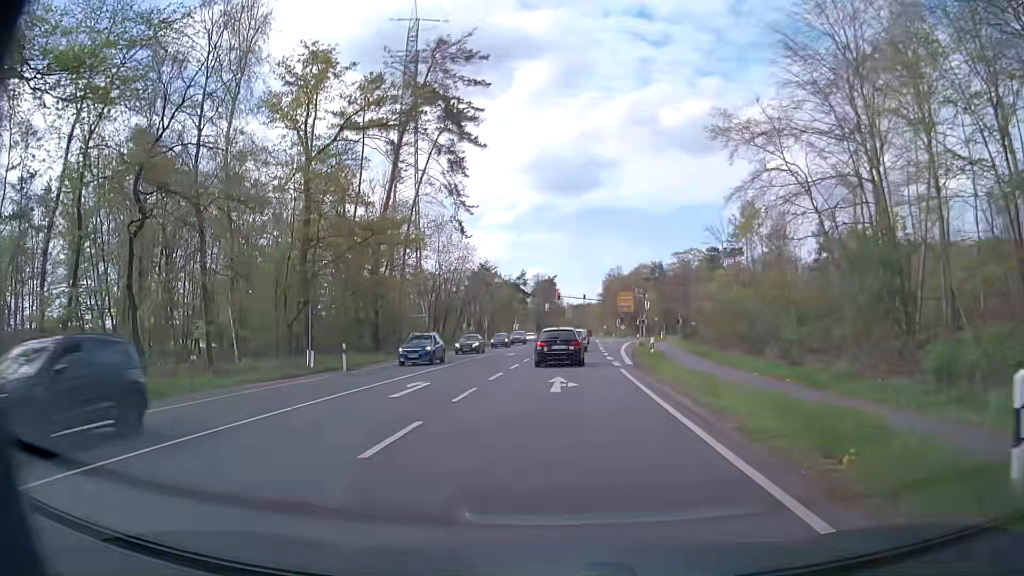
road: primary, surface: asphalt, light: Day
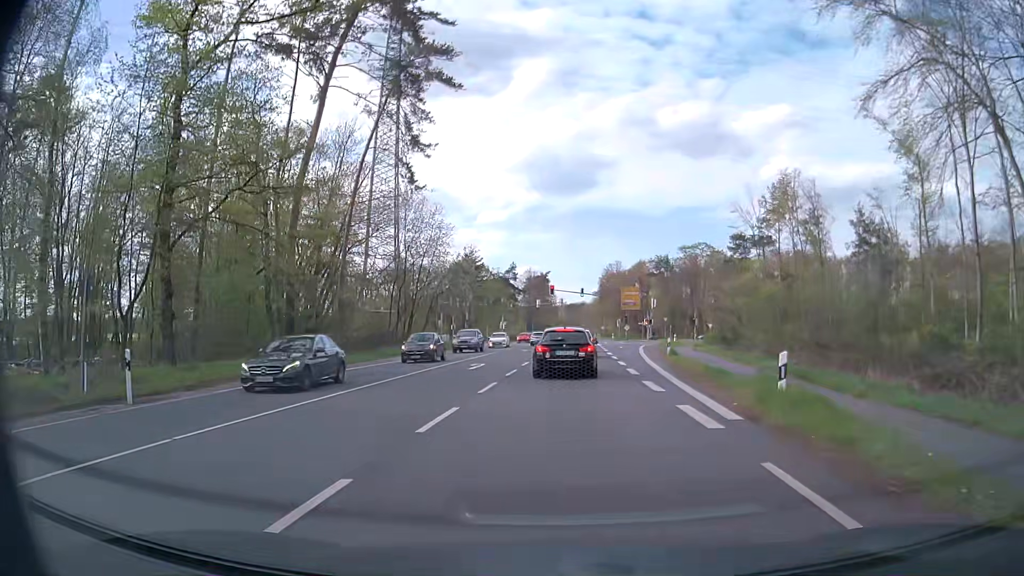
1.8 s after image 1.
(+0.1, +16.1) m; +1°
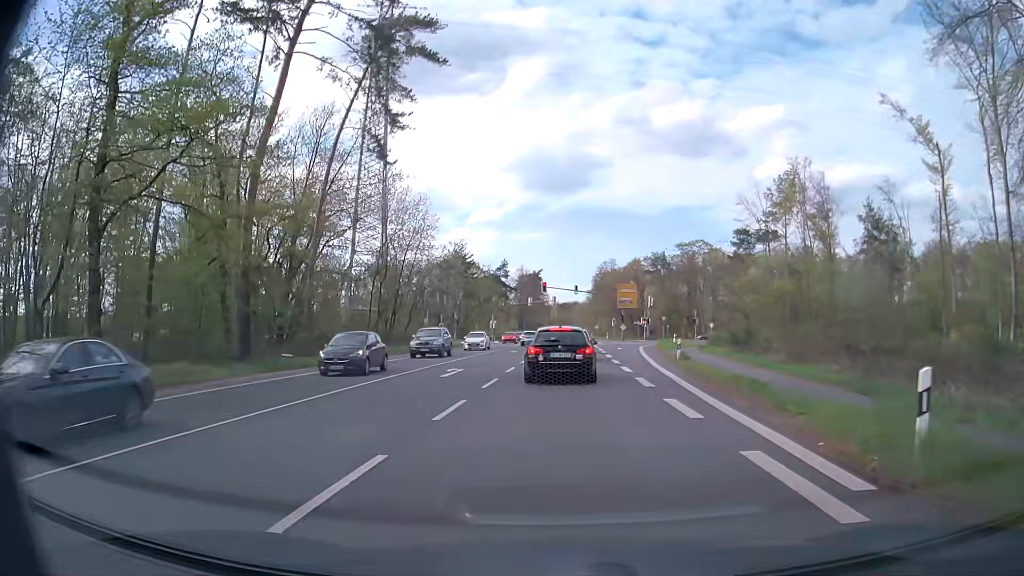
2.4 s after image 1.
(0.0, +4.7) m; 0°
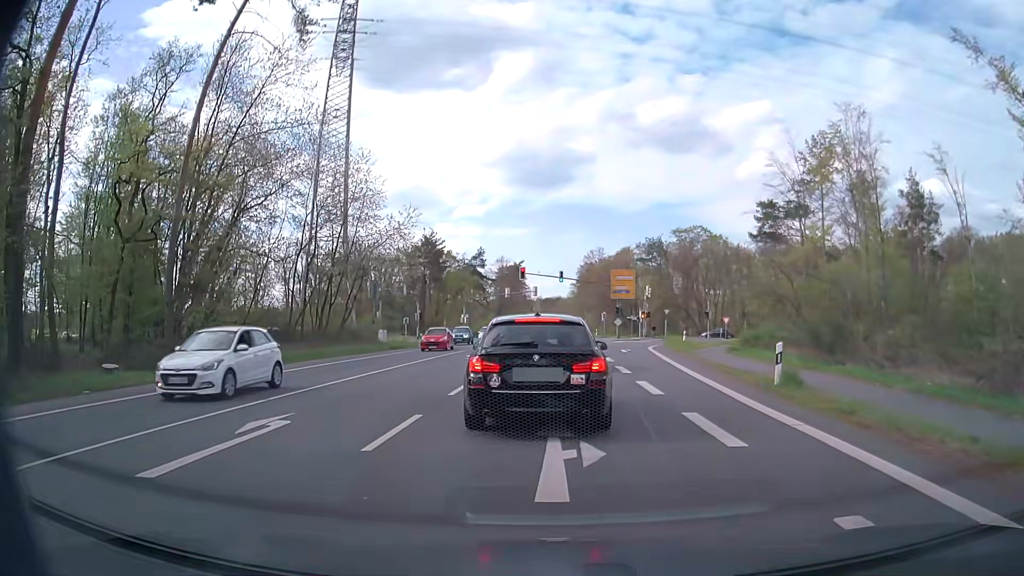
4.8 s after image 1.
(+0.2, +14.8) m; +2°
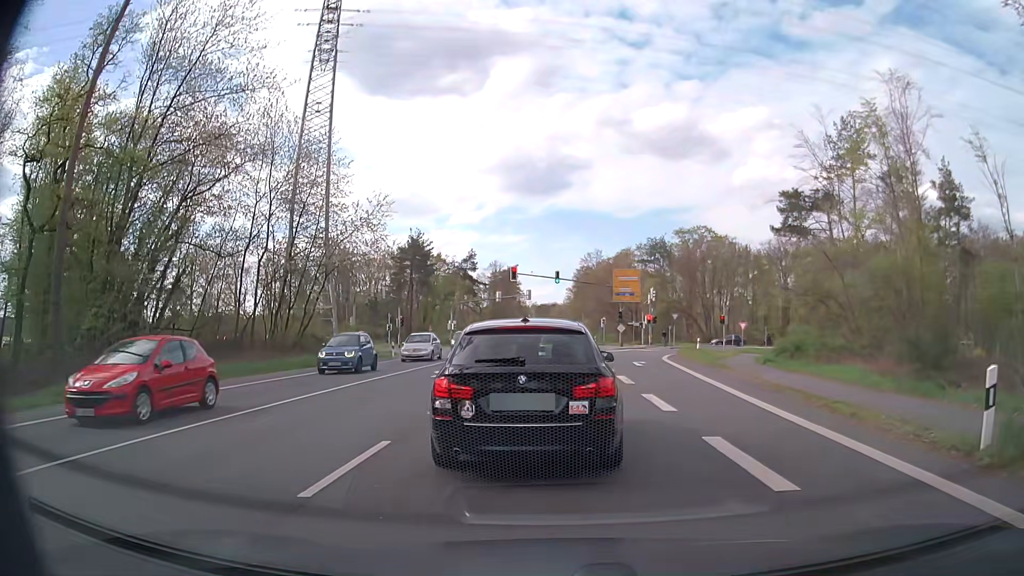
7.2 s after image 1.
(0.0, +7.6) m; 0°
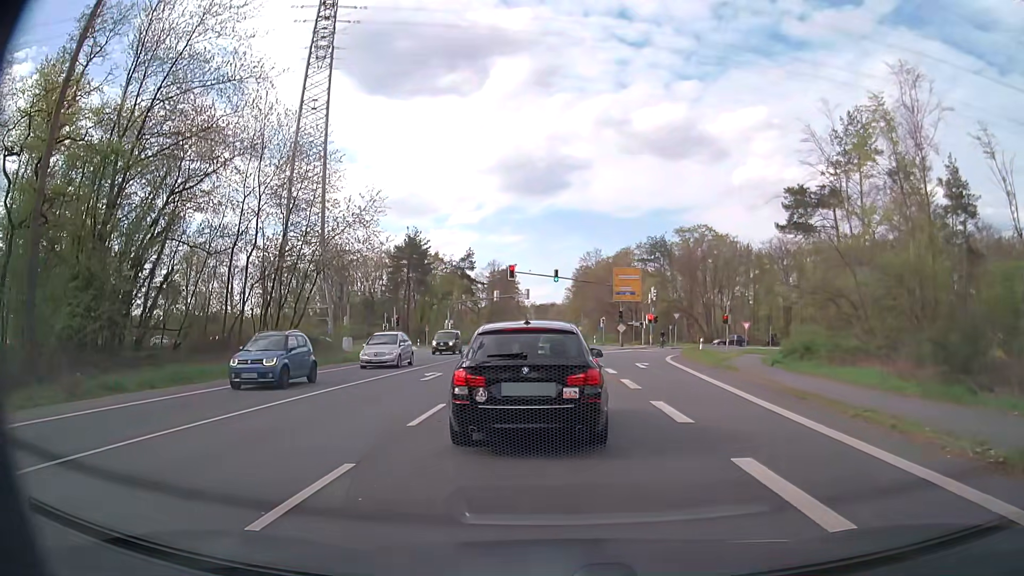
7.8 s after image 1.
(0.0, +1.5) m; -1°
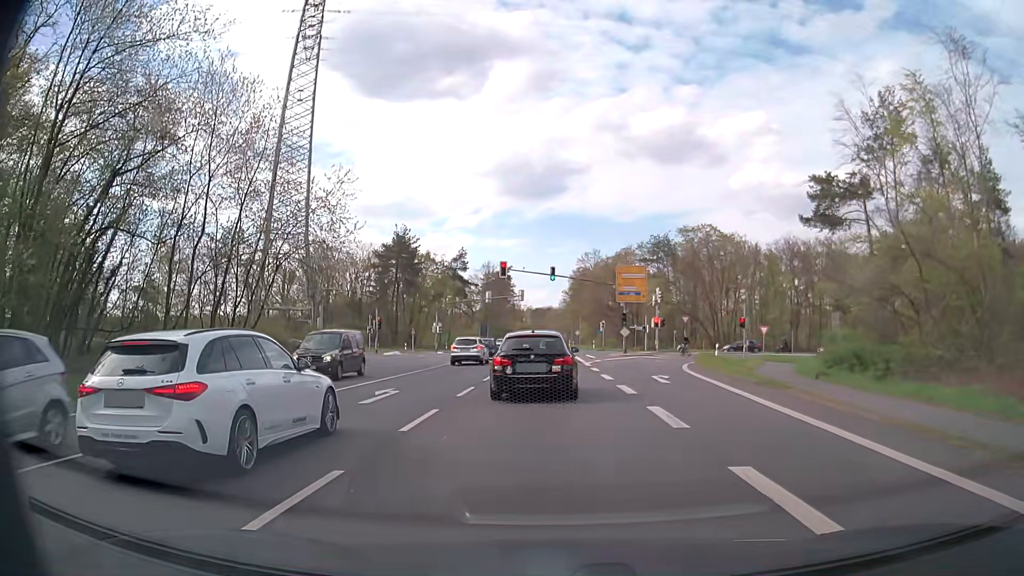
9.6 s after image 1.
(+0.1, +6.5) m; +1°
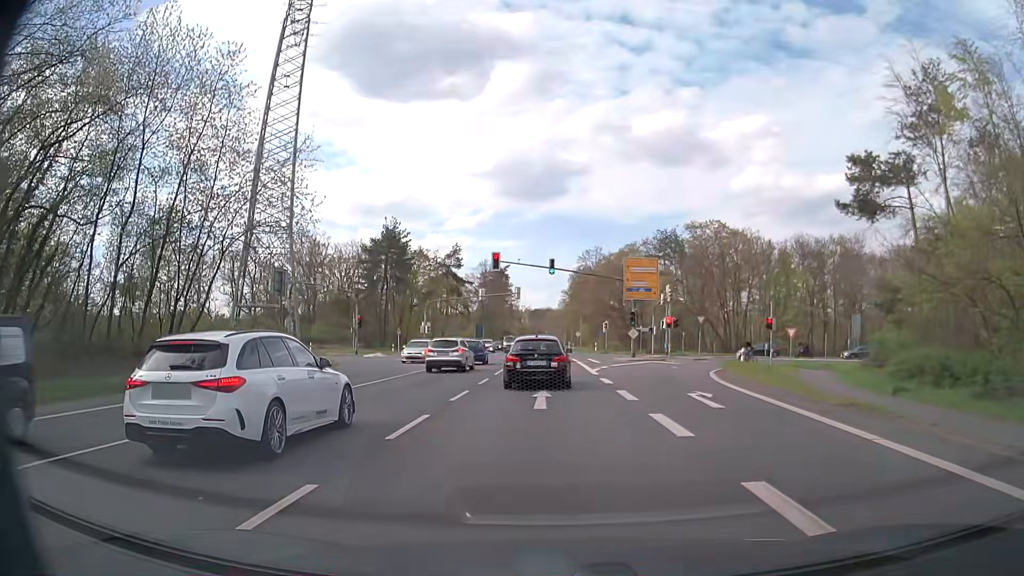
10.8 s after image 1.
(0.0, +7.0) m; 0°
(0, +10) (0, +20) (0, +30) (0, +40) (0, +50) (0, +60) (0, +70) (-1, +80) (-1, +90) (-1, +100) m
